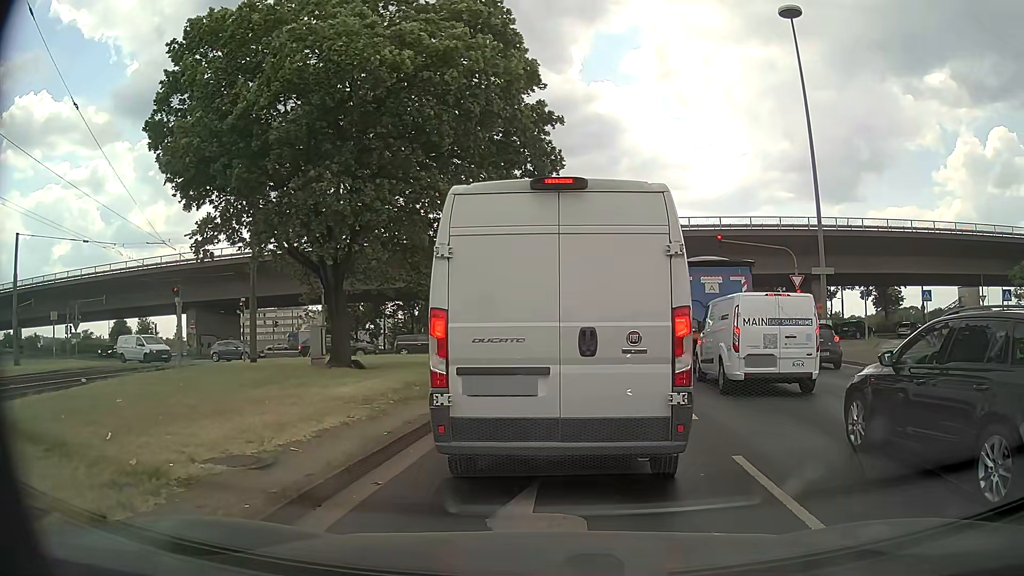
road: primary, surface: asphalt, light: Day
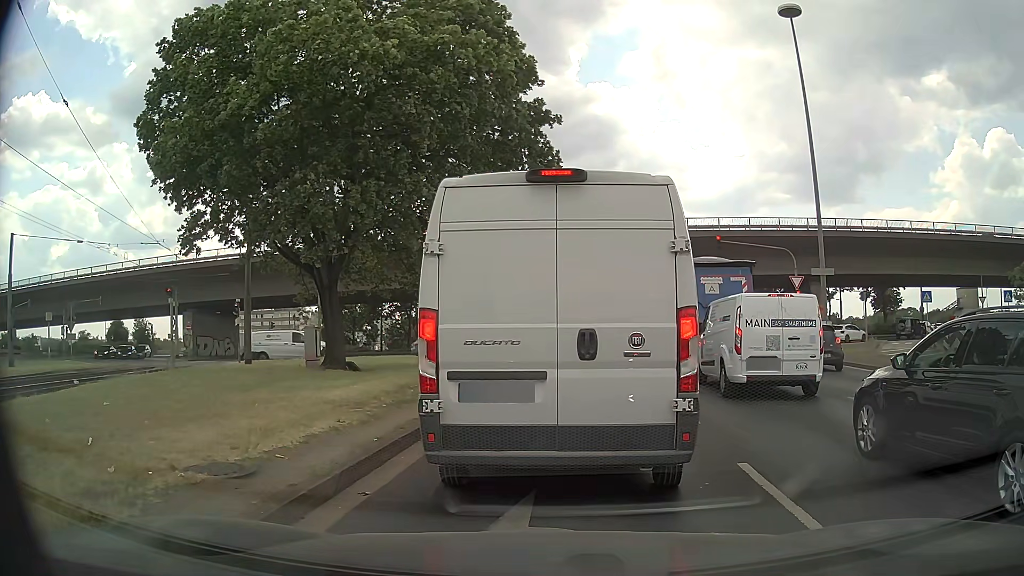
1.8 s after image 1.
(0.0, +0.4) m; 0°
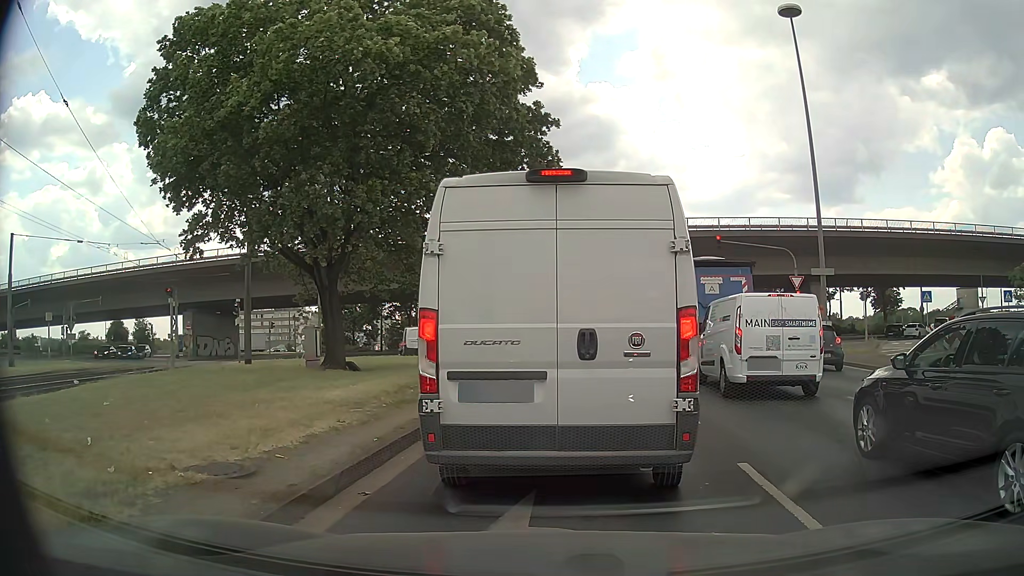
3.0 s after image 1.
(0.0, 0.0) m; 0°
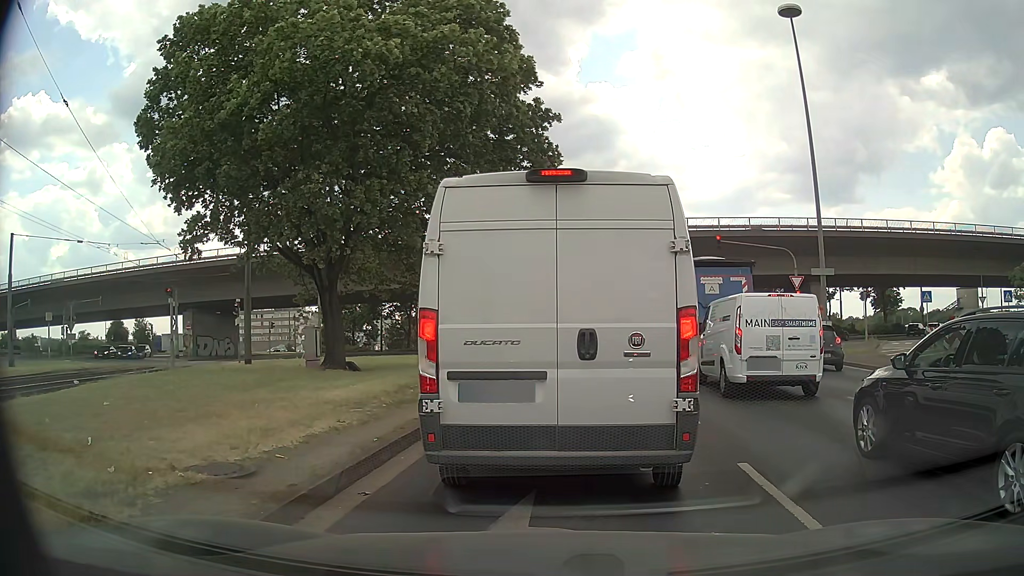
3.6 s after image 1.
(0.0, 0.0) m; 0°
(0, +10) (+1, +20) (+2, +30) (+4, +40) (+5, +50) (+6, +60) (+7, +70) (+7, +80) (+5, +89) (+1, +99) m
